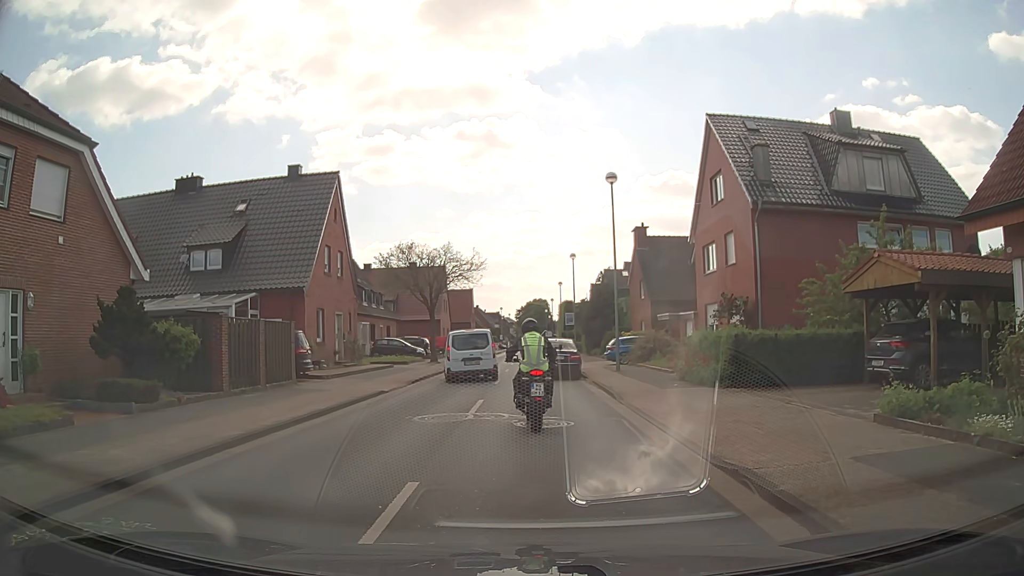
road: tertiary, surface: asphalt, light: Day
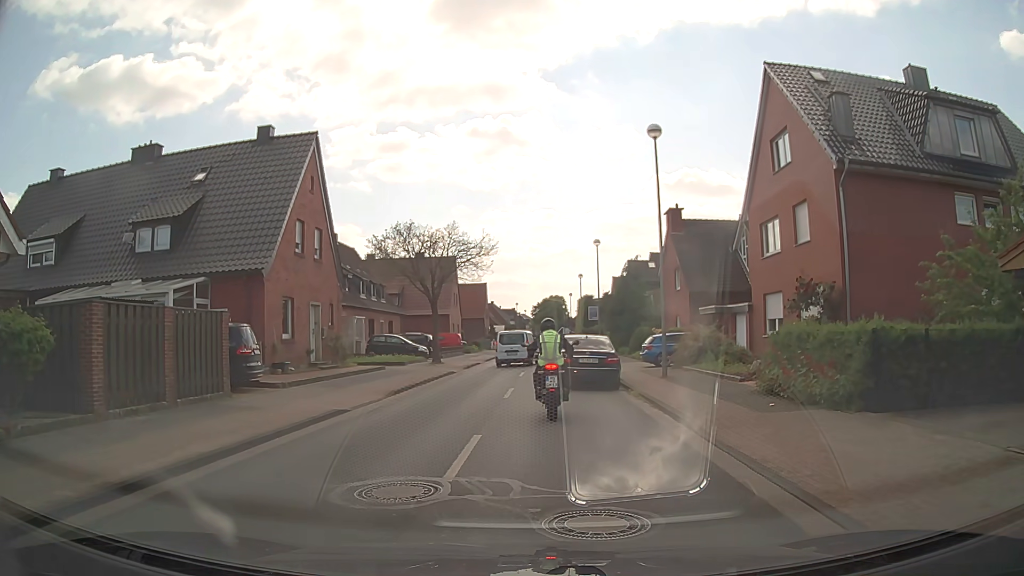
(-0.2, +6.2) m; -2°
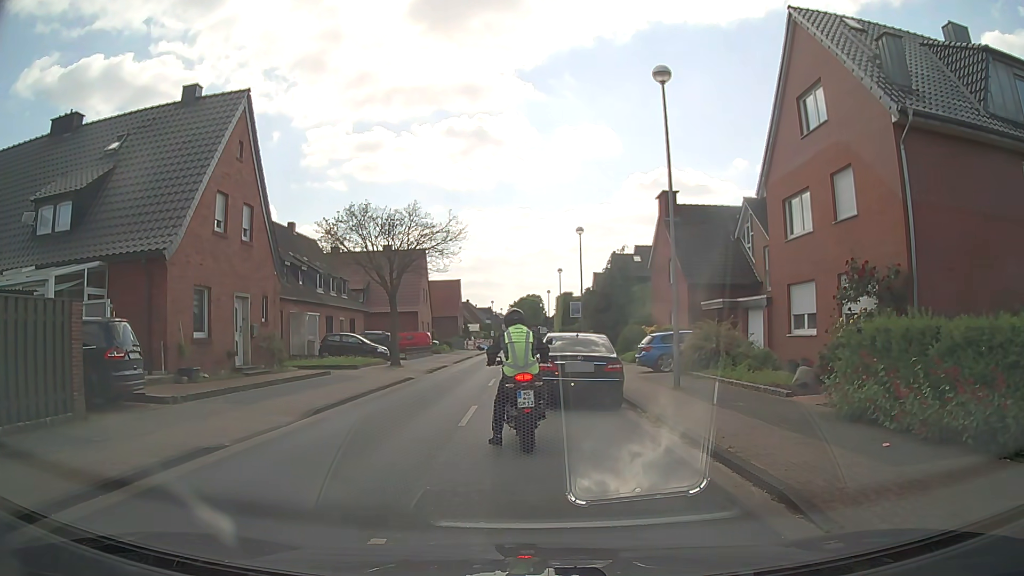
(+0.1, +4.8) m; +3°
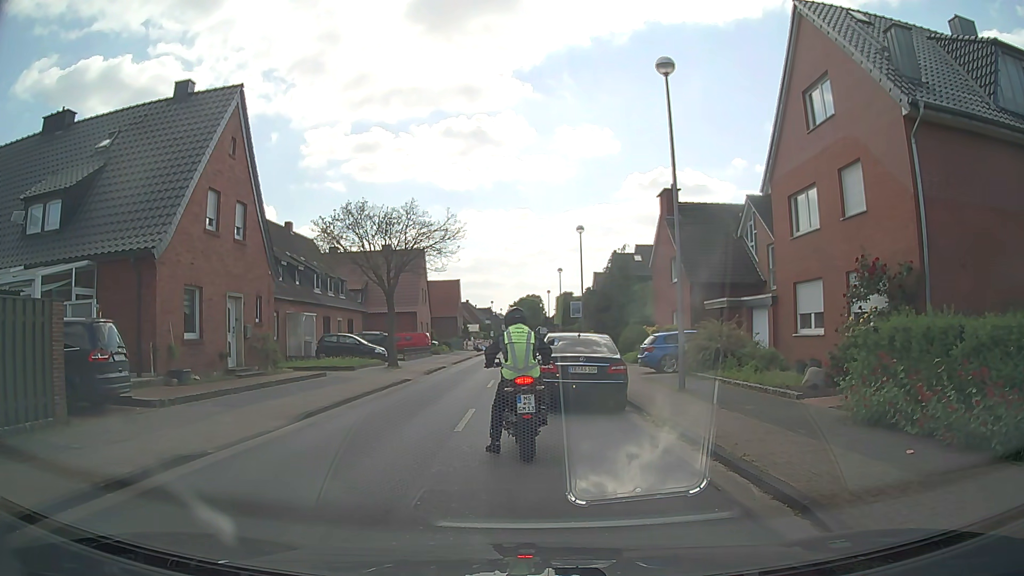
(0.0, +0.6) m; 0°
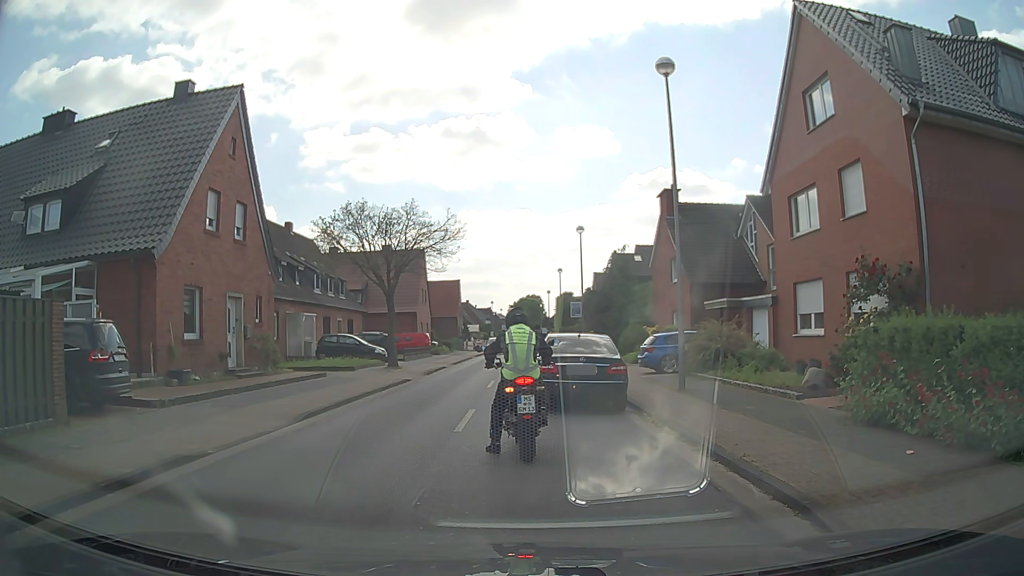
(0.0, 0.0) m; 0°
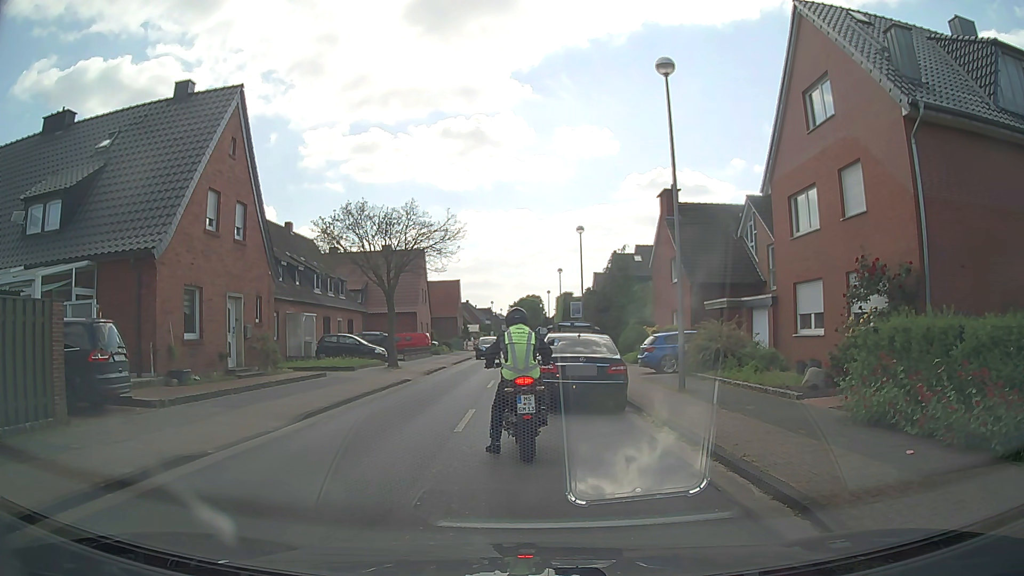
(0.0, 0.0) m; 0°
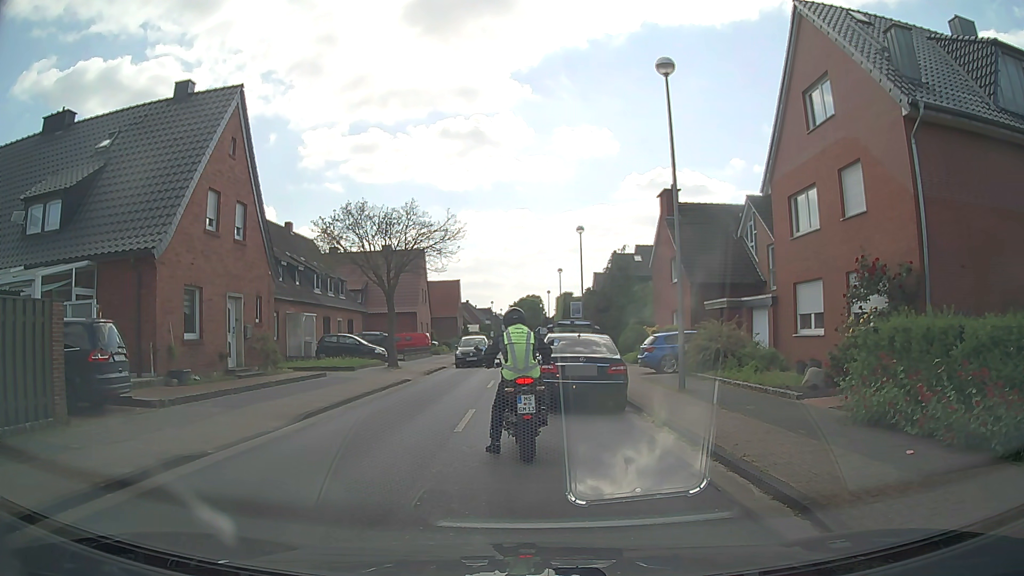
(0.0, 0.0) m; 0°
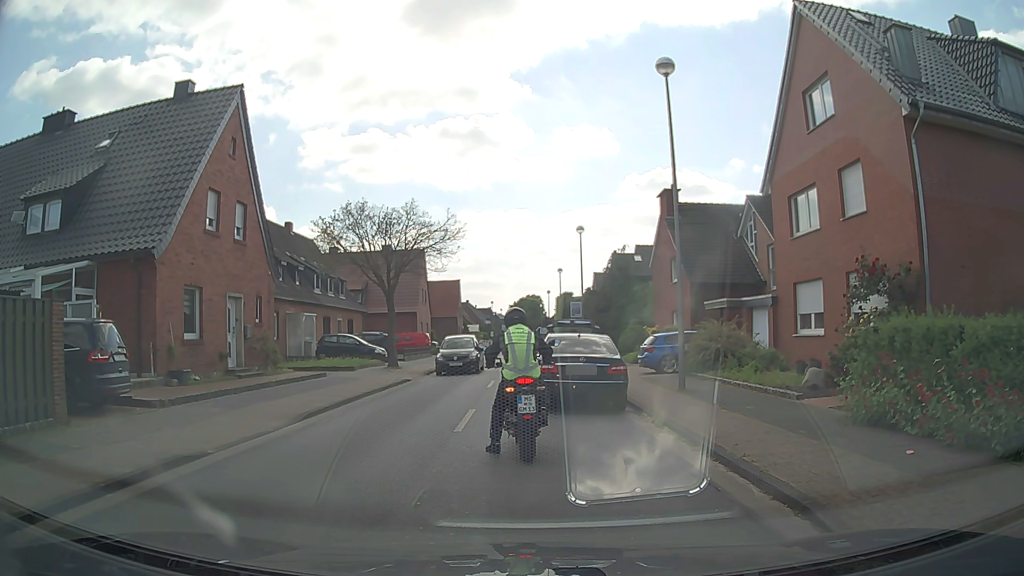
(0.0, 0.0) m; 0°
(-1, +10) (-2, +20) (-2, +30) (-1, +40) (-1, +50) (-1, +60) (-1, +70) (-1, +80) (-2, +90) (-2, +100) m
